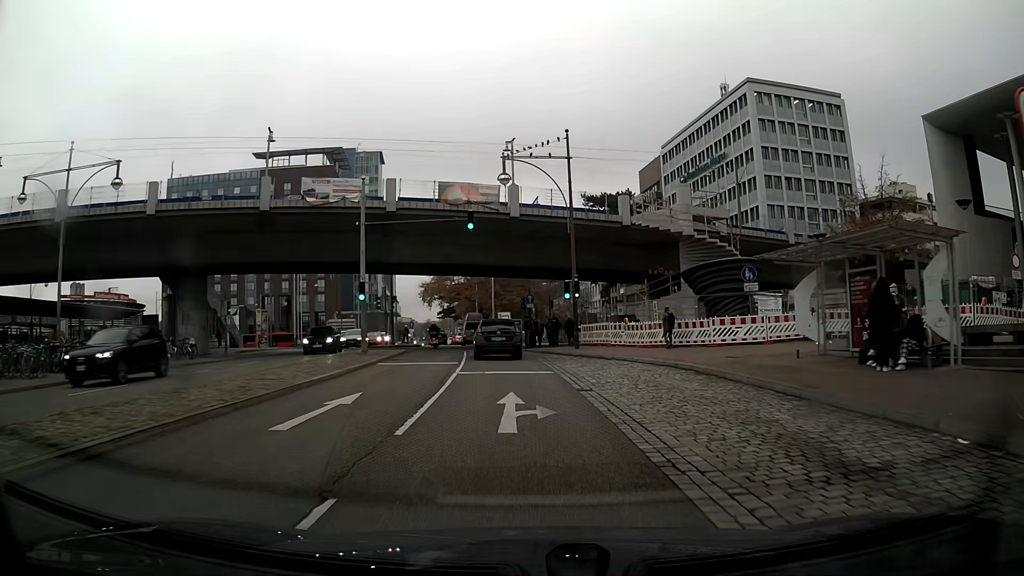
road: primary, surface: asphalt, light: Day
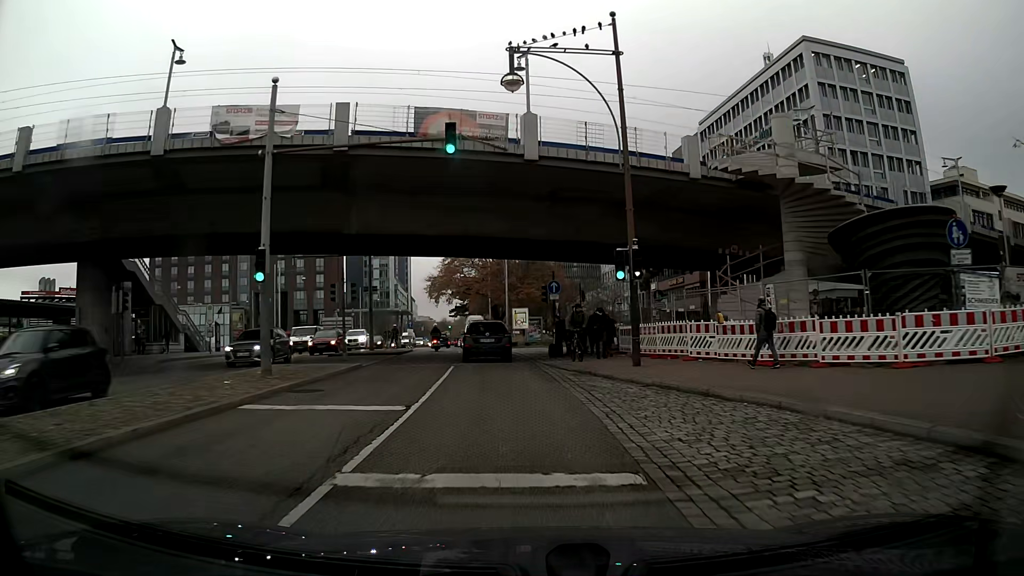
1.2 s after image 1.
(-0.2, +12.8) m; -2°
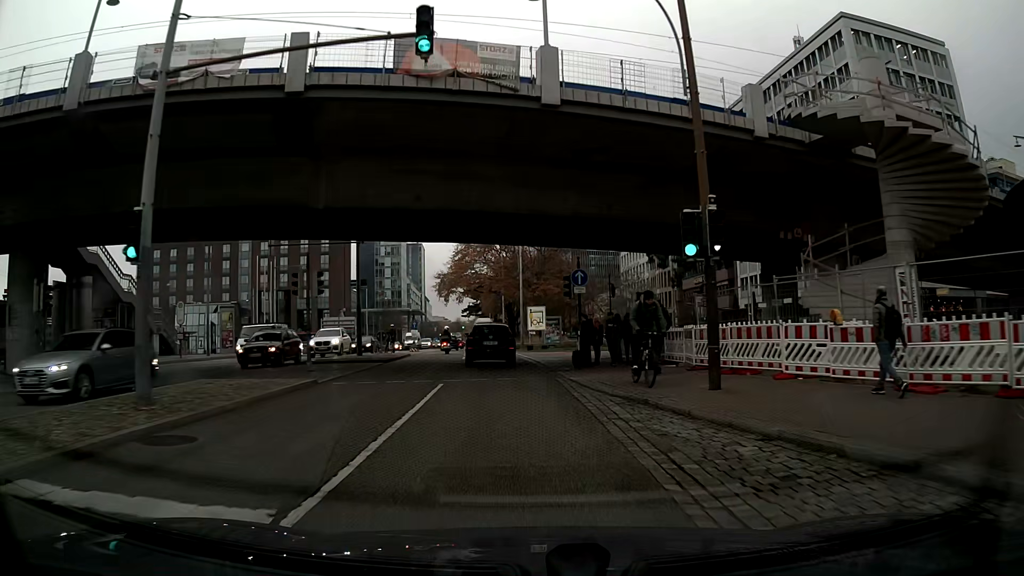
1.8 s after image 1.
(-0.1, +6.3) m; -1°
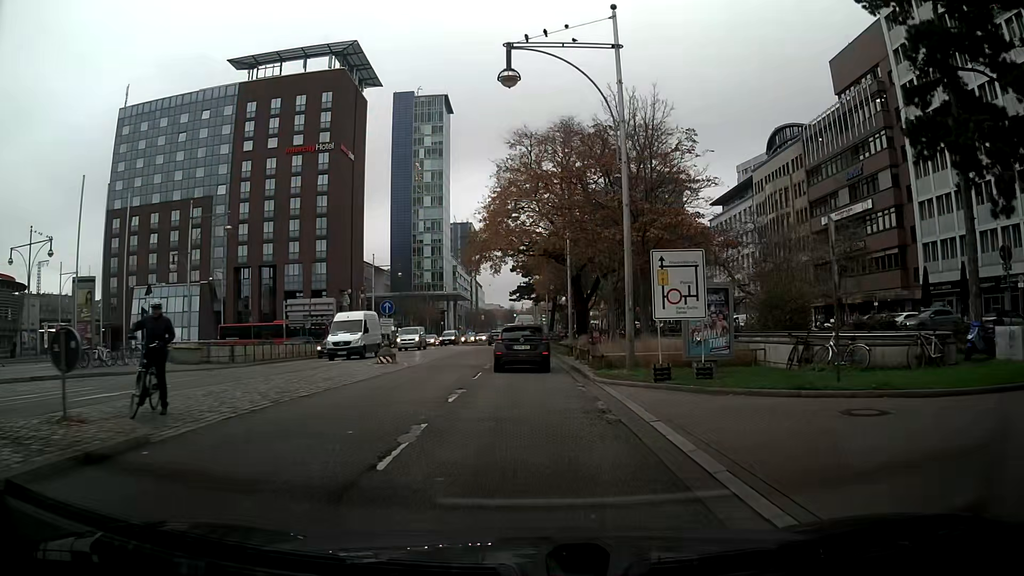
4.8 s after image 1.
(-1.5, +30.7) m; -4°
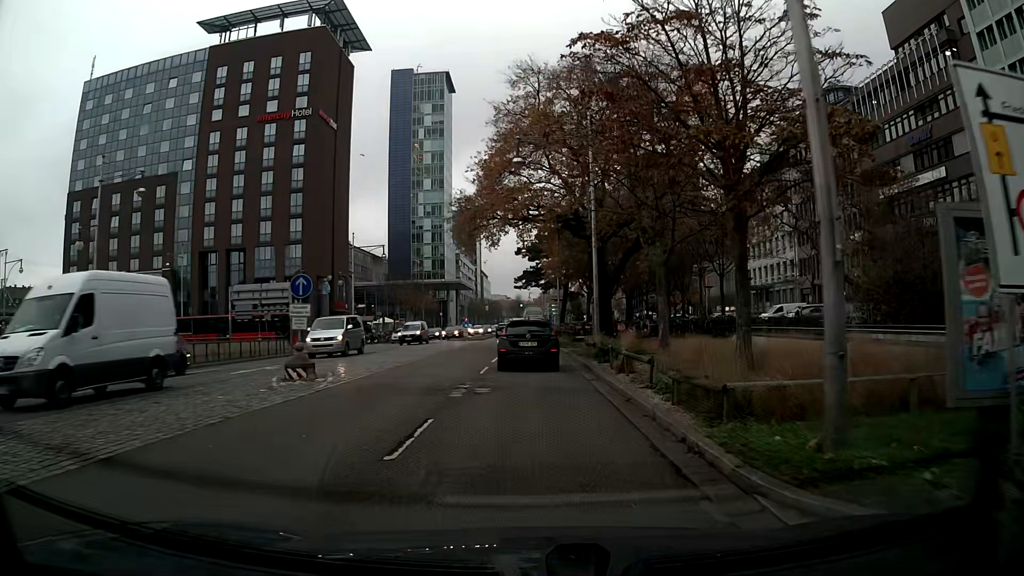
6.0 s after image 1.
(-0.1, +11.7) m; -1°
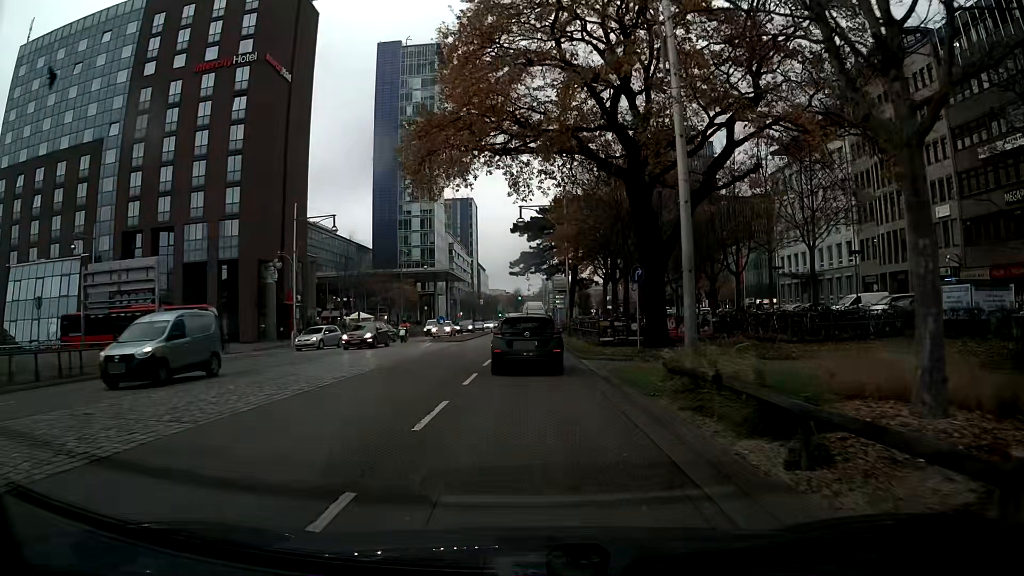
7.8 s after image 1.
(0.0, +16.2) m; 0°
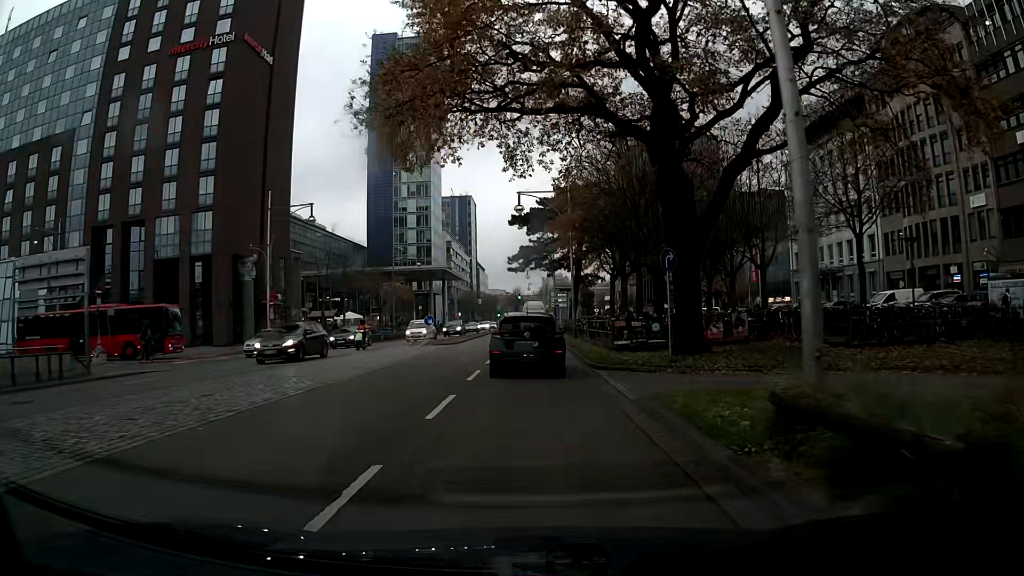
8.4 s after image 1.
(0.0, +5.1) m; 0°
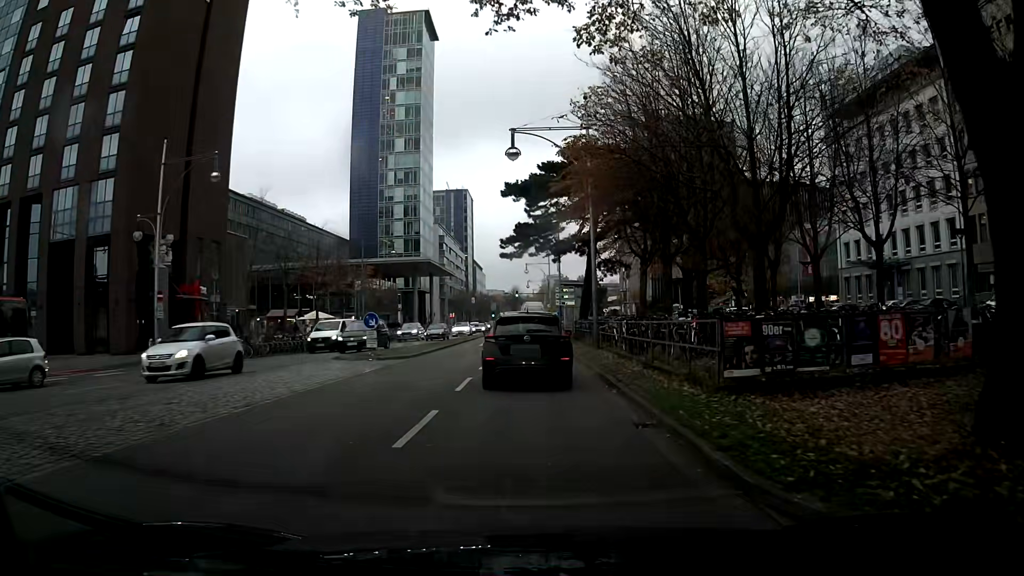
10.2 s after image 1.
(0.0, +14.0) m; 0°
(0, +10) (0, +20) (0, +30) (0, +40) (0, +50) (0, +60) (0, +70) (0, +80) (0, +90) (0, +100) m
